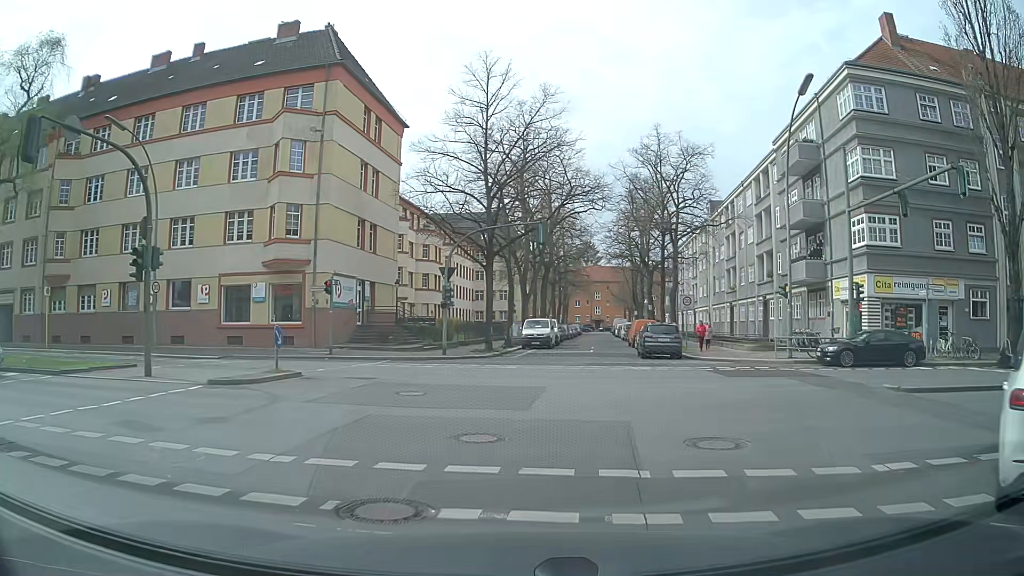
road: residential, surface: asphalt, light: Day
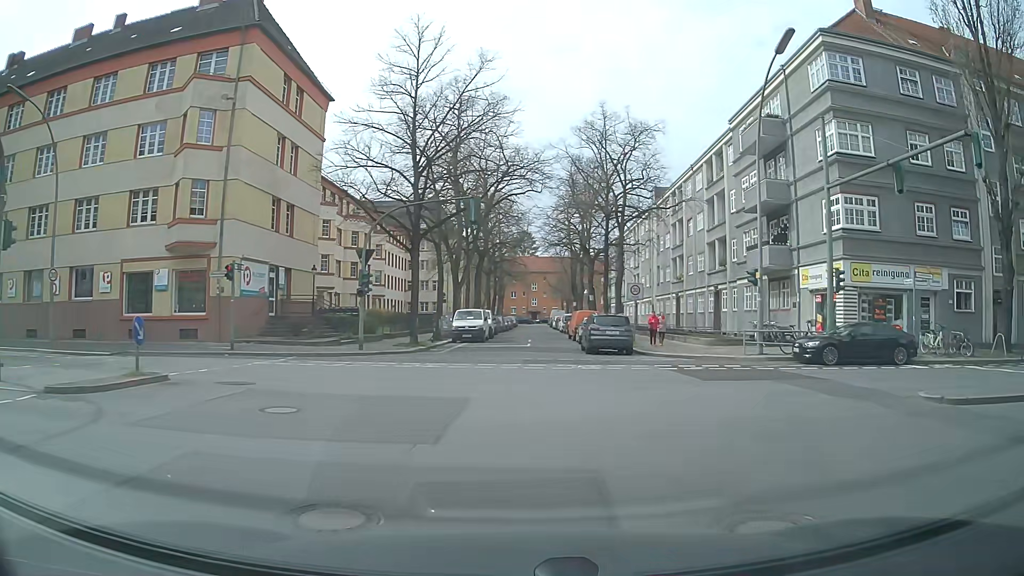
(+0.2, +3.8) m; +5°
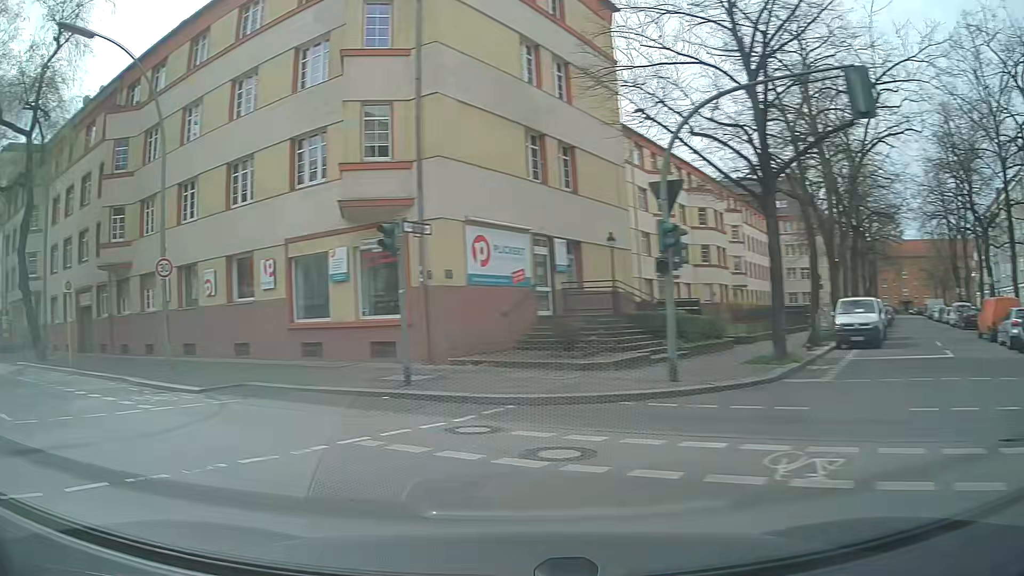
(-0.8, +13.0) m; -33°
